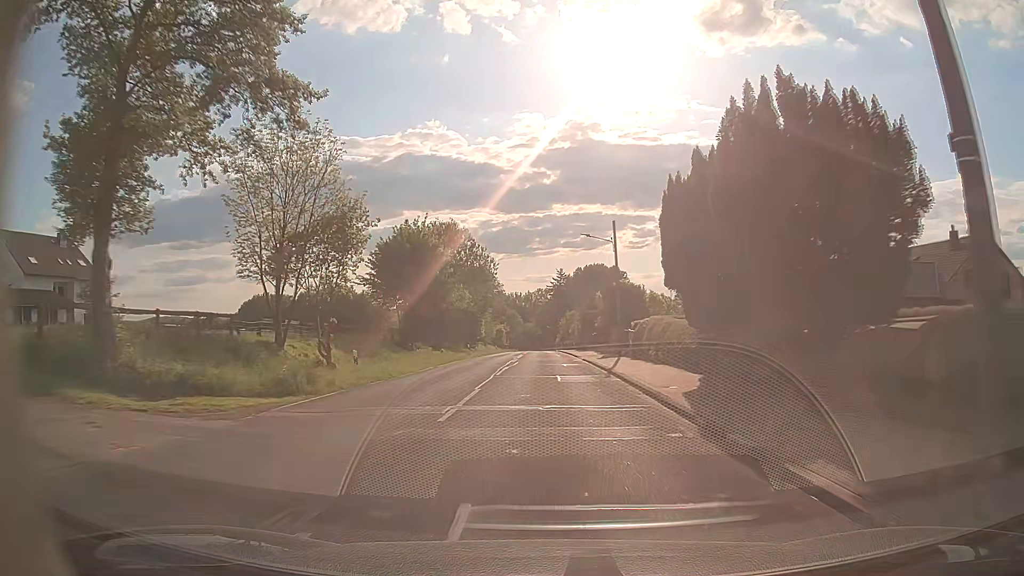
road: tertiary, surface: asphalt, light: Day
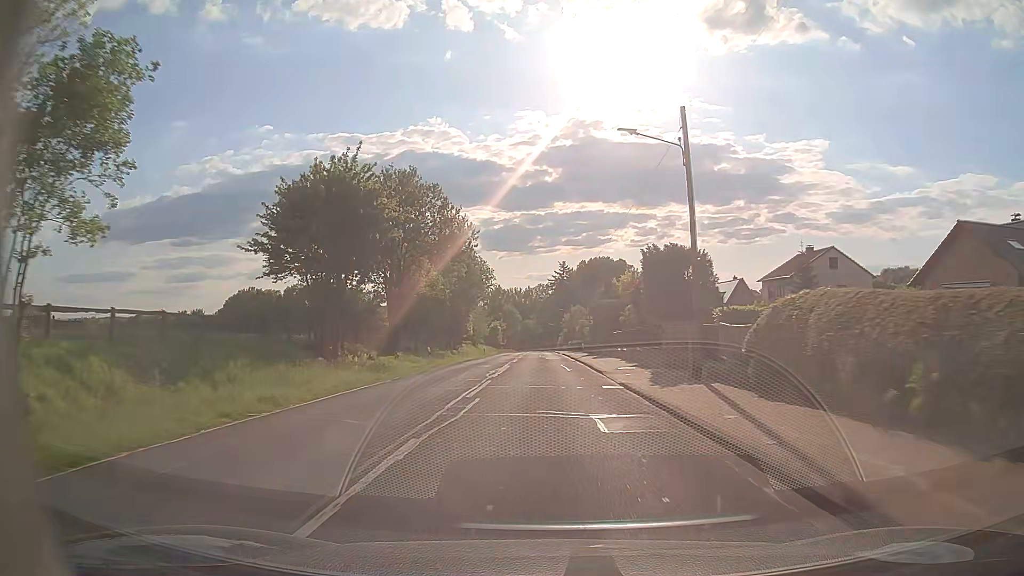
(+0.1, +19.8) m; +1°
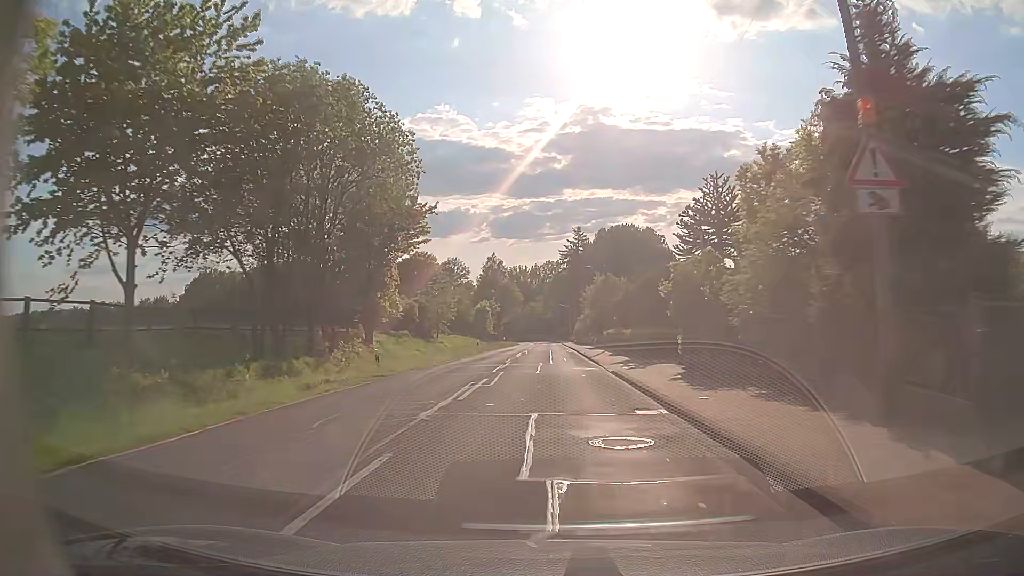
(-0.5, +49.5) m; -1°
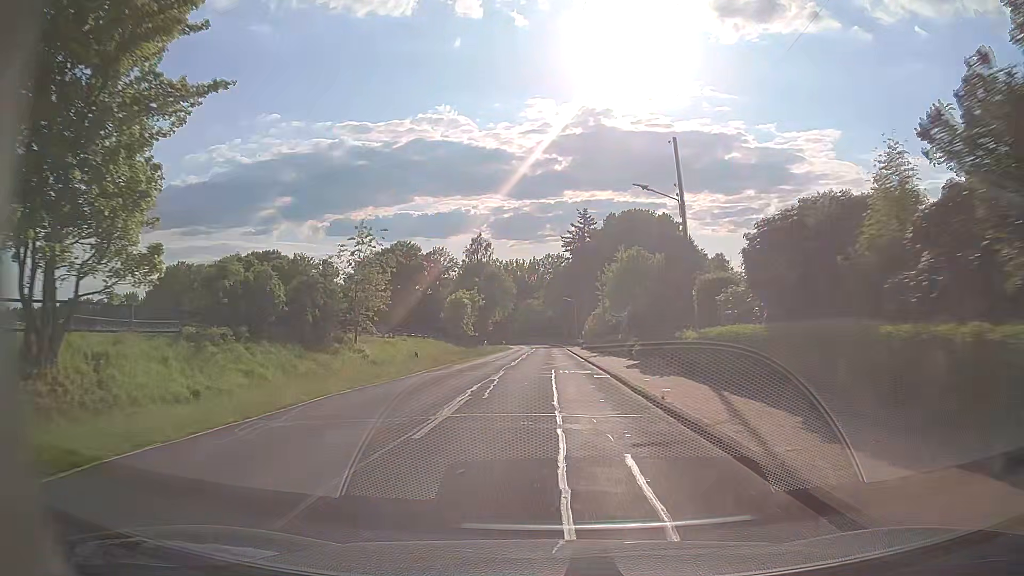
(-0.3, +28.7) m; -1°
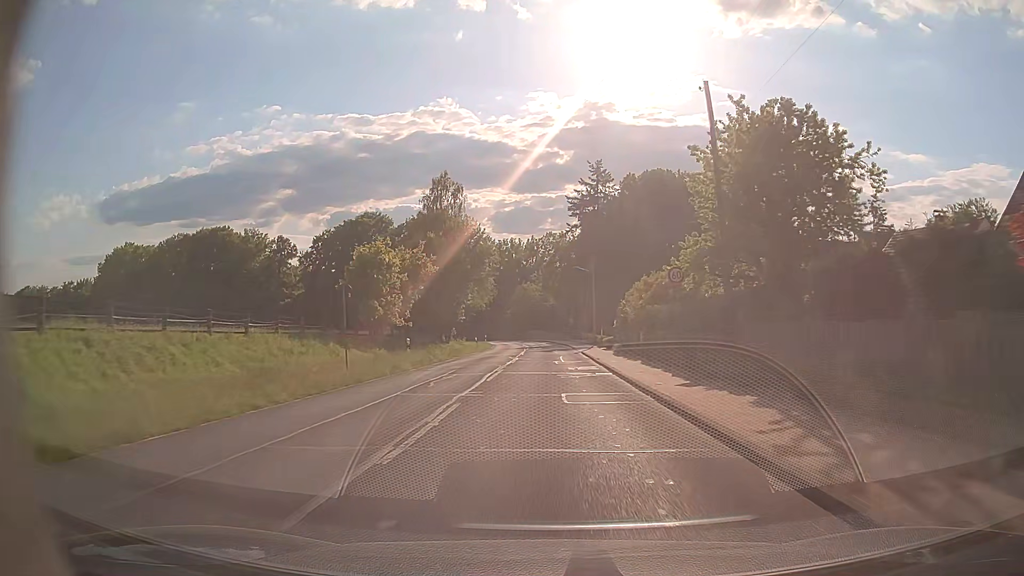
(+0.2, +38.0) m; 0°
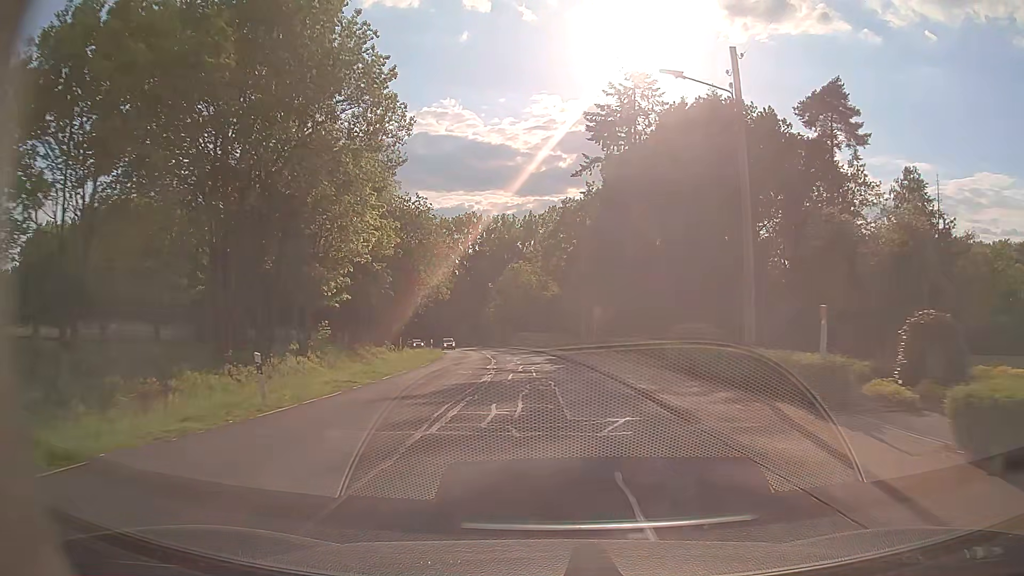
(-0.1, +45.8) m; 0°
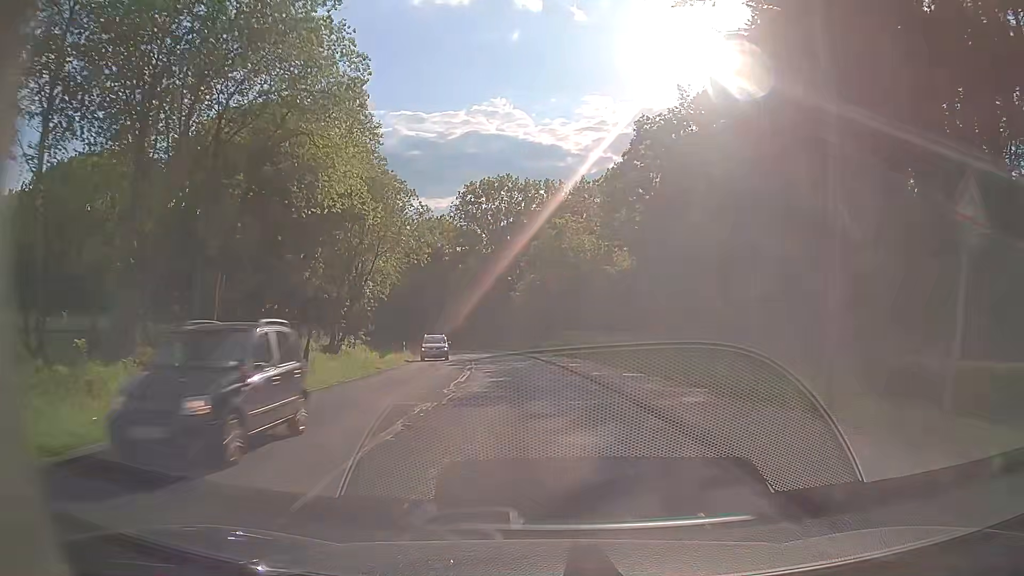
(-1.0, +37.0) m; -4°
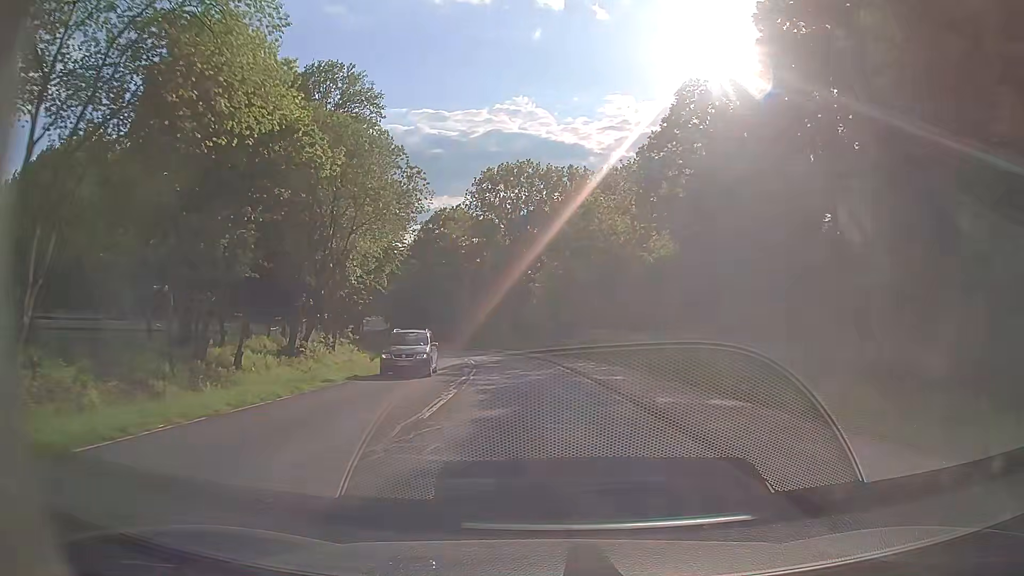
(-0.1, +9.4) m; -1°
(0, +10) (-1, +20) (-2, +30) (-3, +40) (-5, +50) (-6, +60) (-9, +69) (-11, +79) (-14, +89) (-17, +98) m
